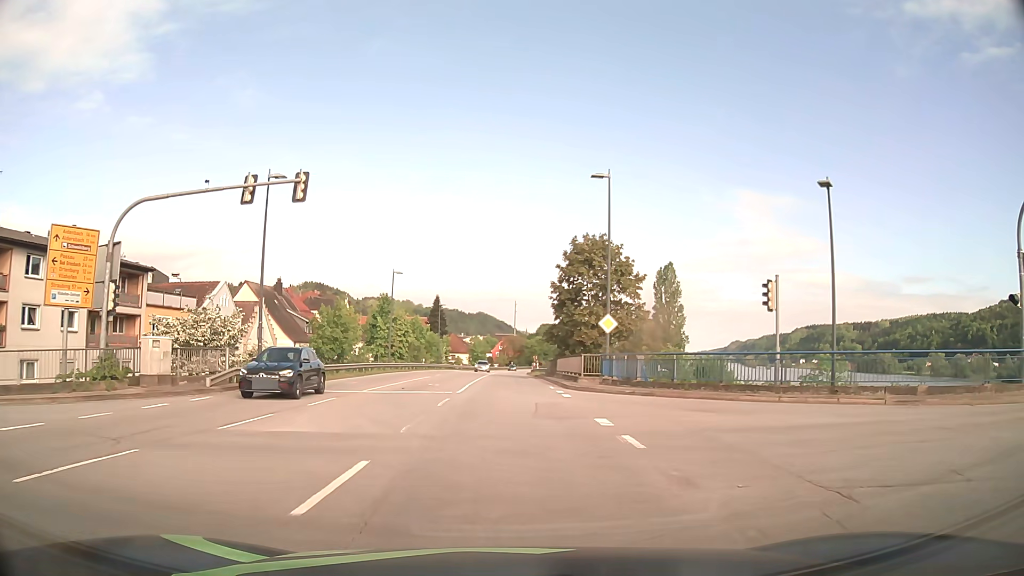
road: primary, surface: asphalt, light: Day
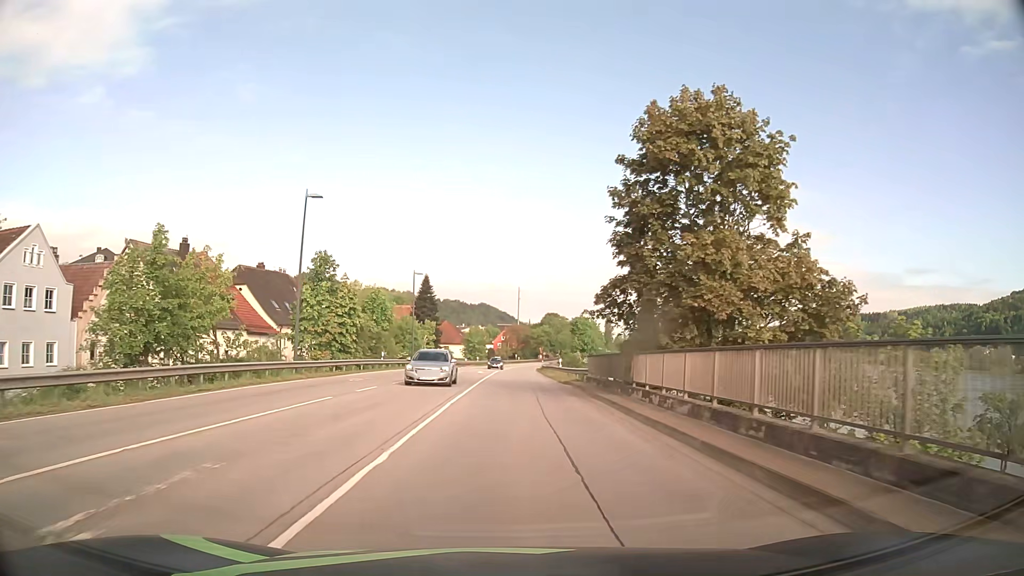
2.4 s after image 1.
(-0.1, +27.8) m; 0°
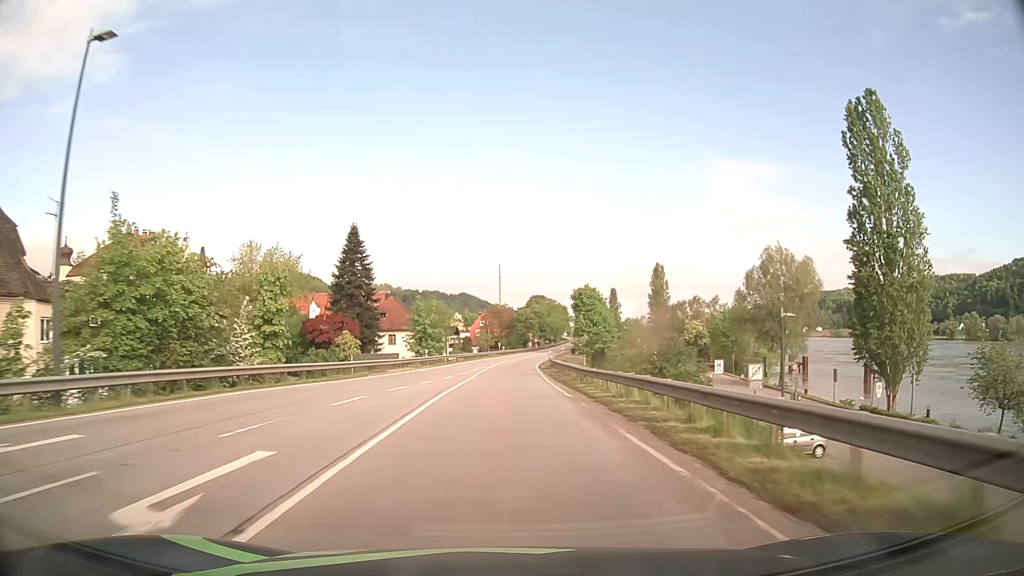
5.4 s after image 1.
(+0.9, +49.5) m; +2°
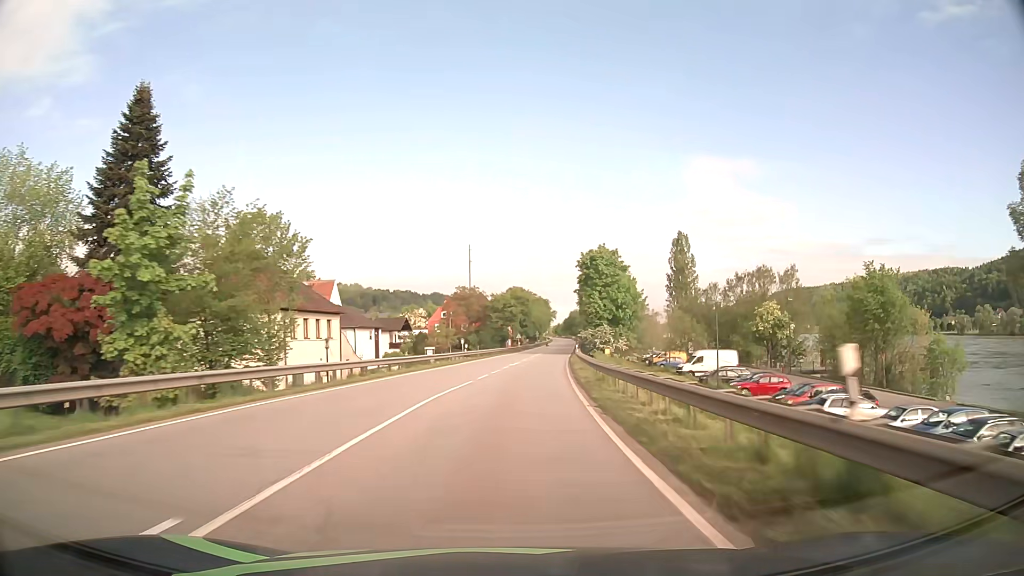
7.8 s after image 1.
(+0.6, +49.9) m; +2°
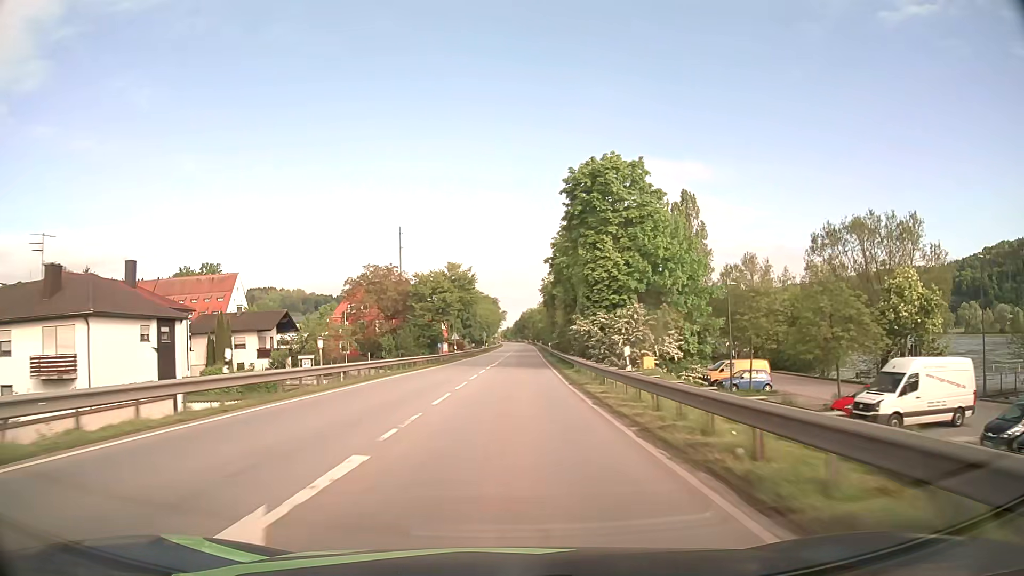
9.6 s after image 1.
(+1.8, +41.6) m; +4°
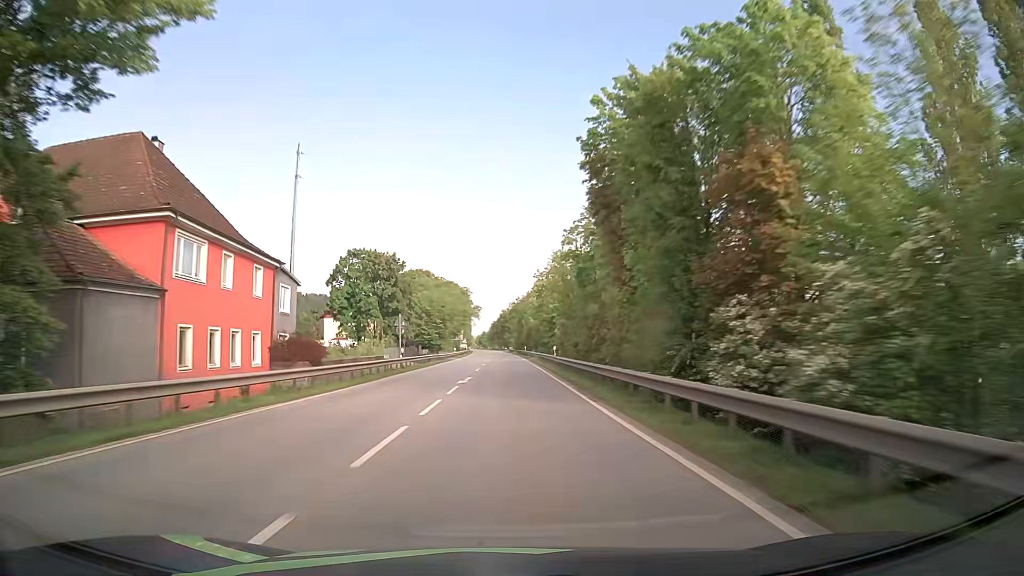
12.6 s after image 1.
(+1.6, +75.1) m; +2°
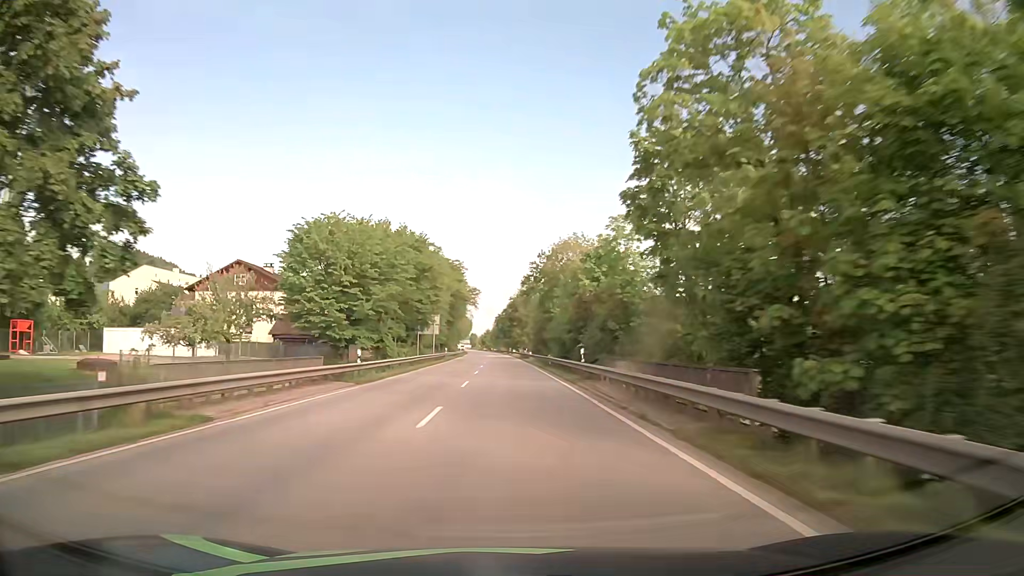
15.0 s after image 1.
(0.0, +62.6) m; -1°
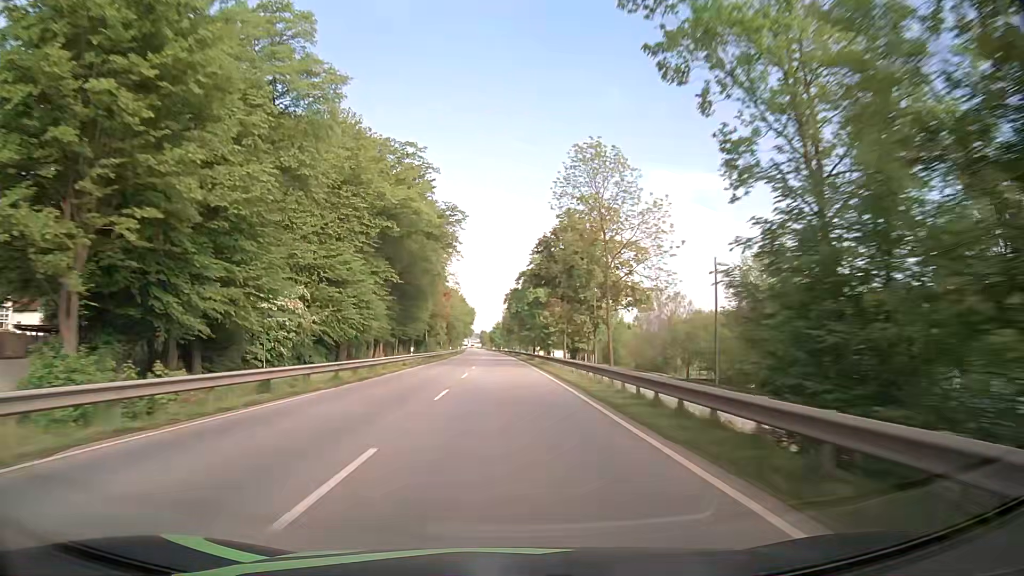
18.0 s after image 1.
(-0.2, +79.1) m; -1°
(0, +10) (0, +20) (0, +30) (0, +40) (0, +50) (-1, +60) (-1, +70) (-1, +80) (-1, +90) (-2, +100) m
